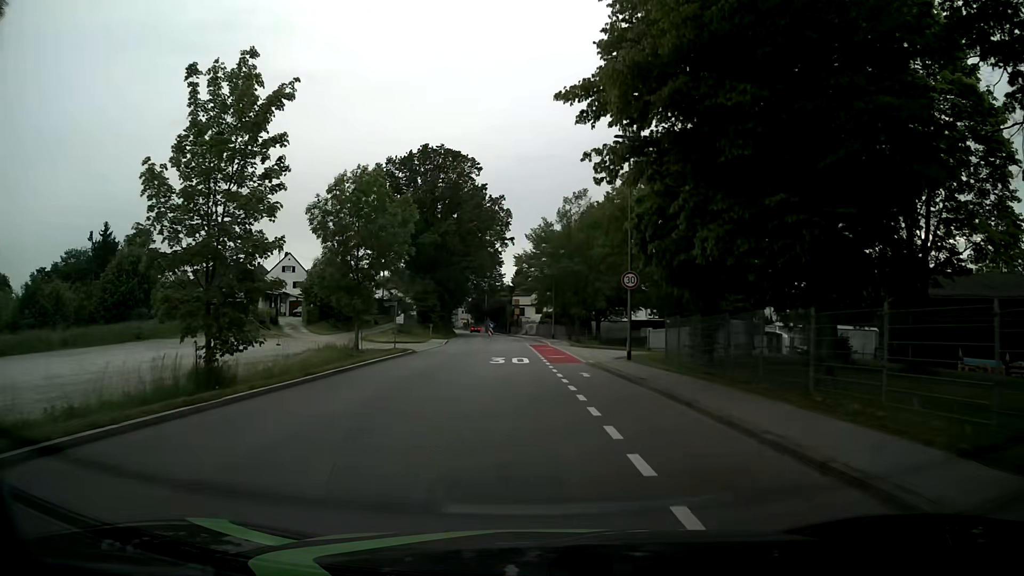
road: tertiary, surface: asphalt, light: Day
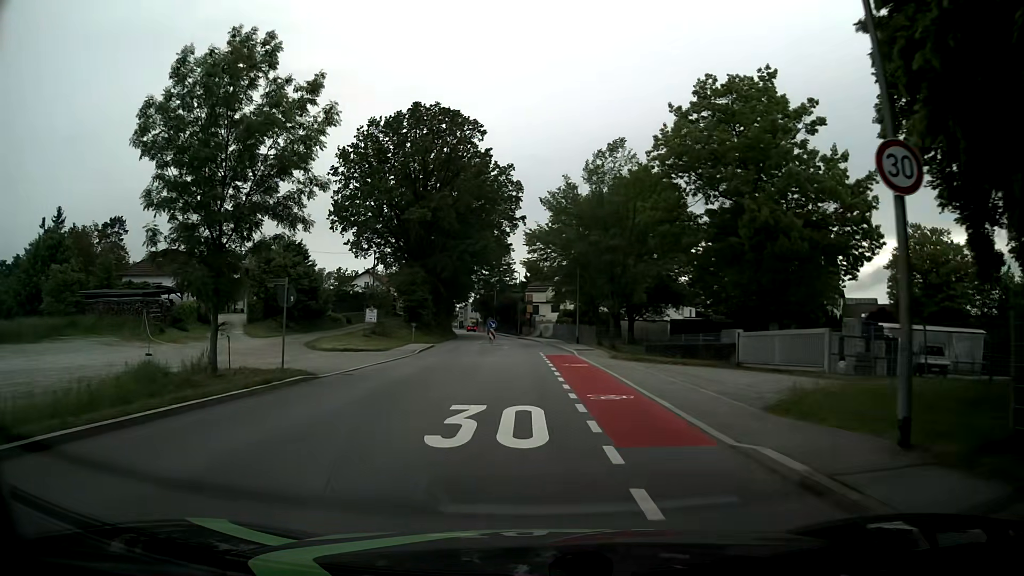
(-0.3, +17.3) m; -1°
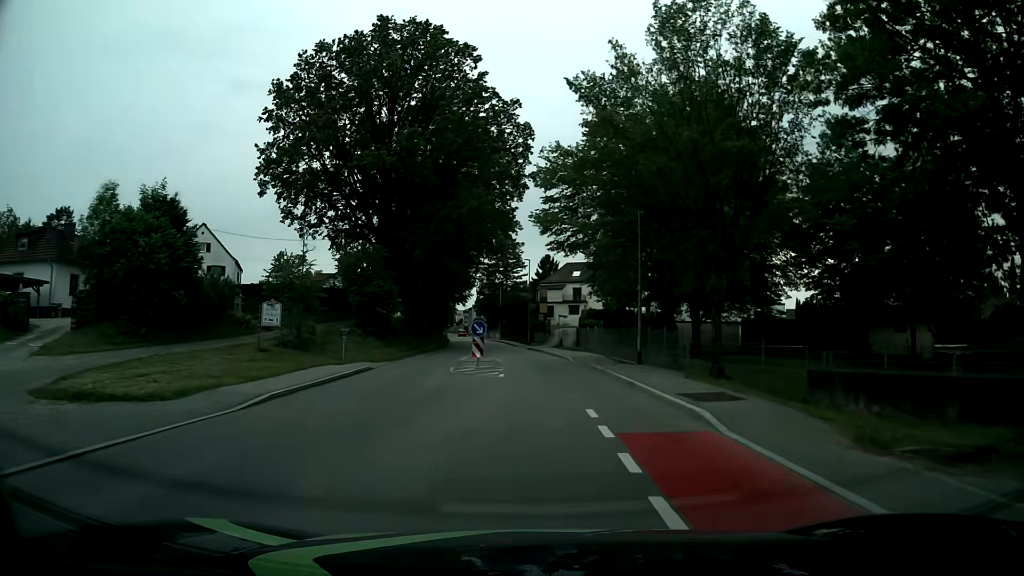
(-0.6, +22.4) m; -1°
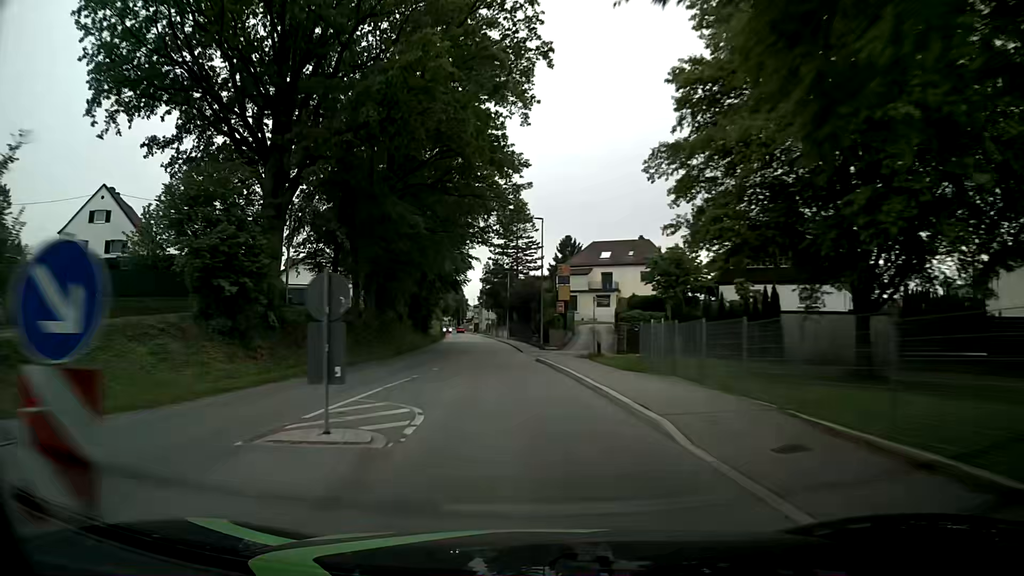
(+0.1, +22.9) m; -2°
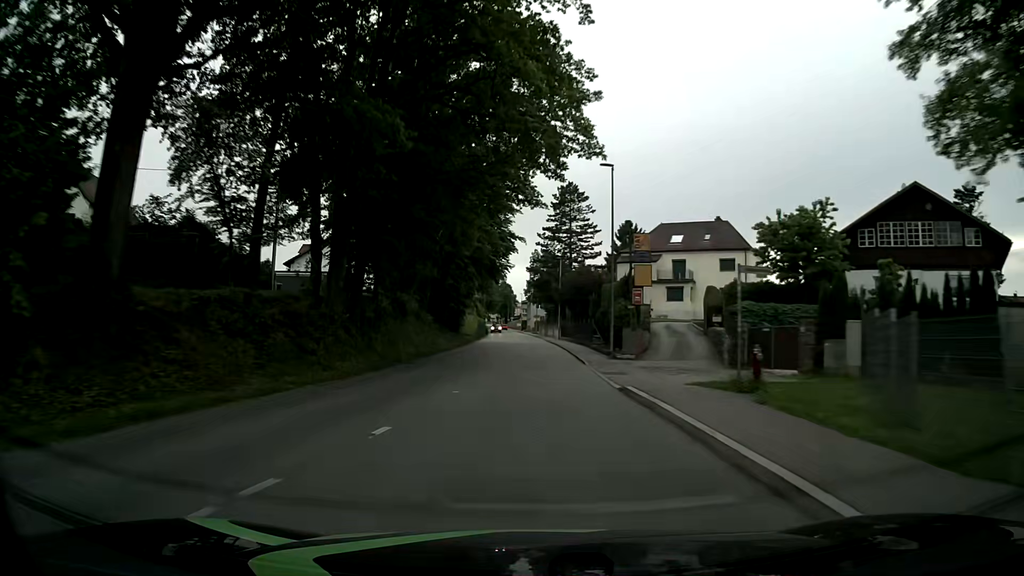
(-0.6, +13.8) m; -4°
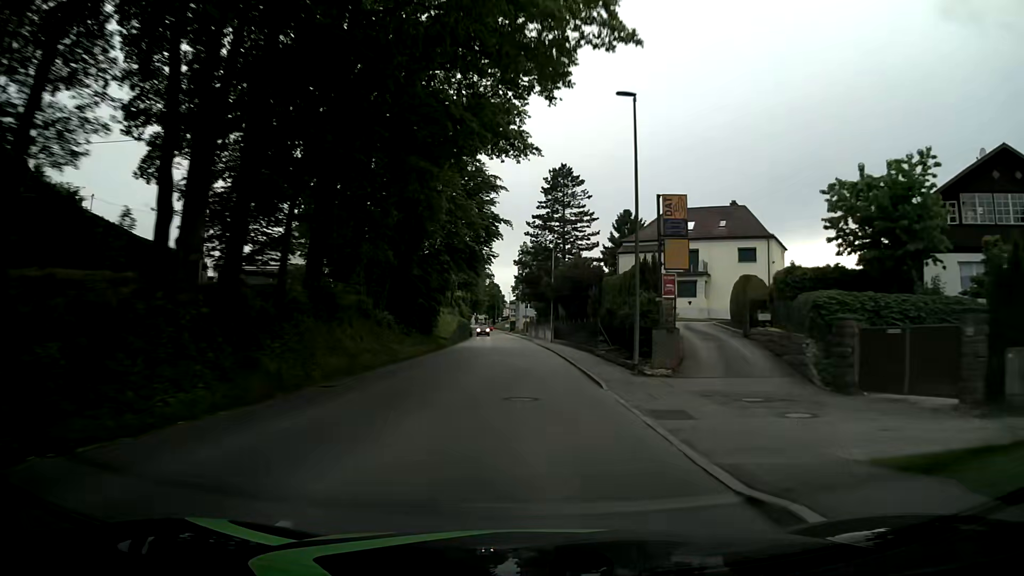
(+0.1, +9.3) m; +1°
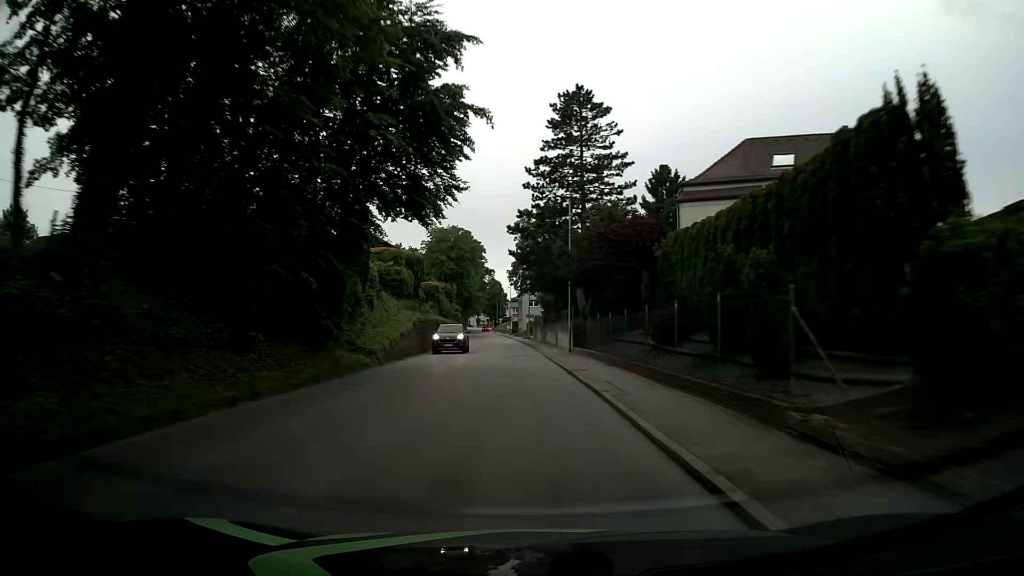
(+0.1, +23.3) m; -1°
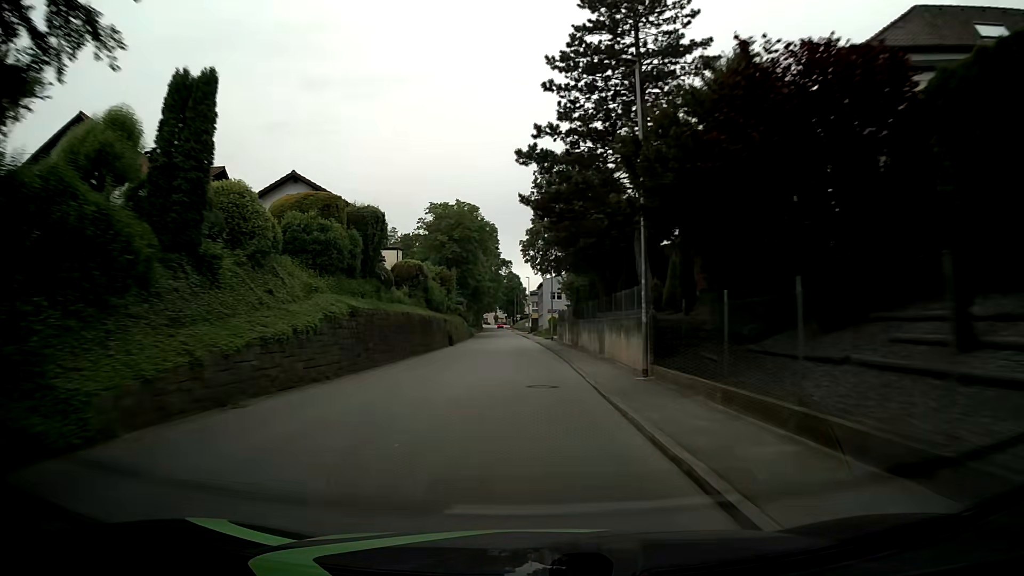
(0.0, +18.6) m; -2°
(0, +10) (0, +20) (-1, +30) (-1, +40) (-1, +50) (-1, +60) (-1, +70) (-2, +80) (-2, +90) (-3, +100) m
